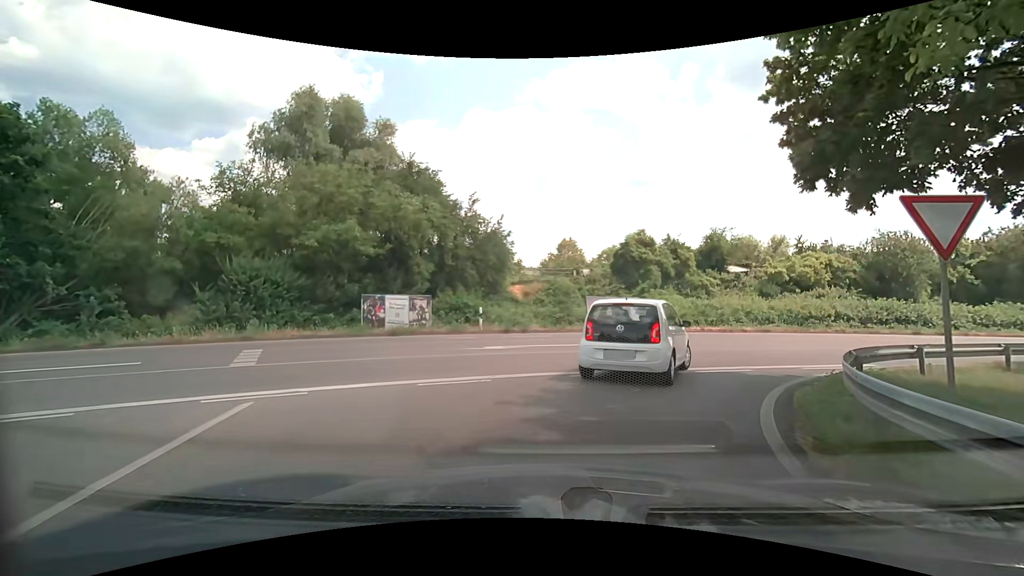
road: primary_link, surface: asphalt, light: Day
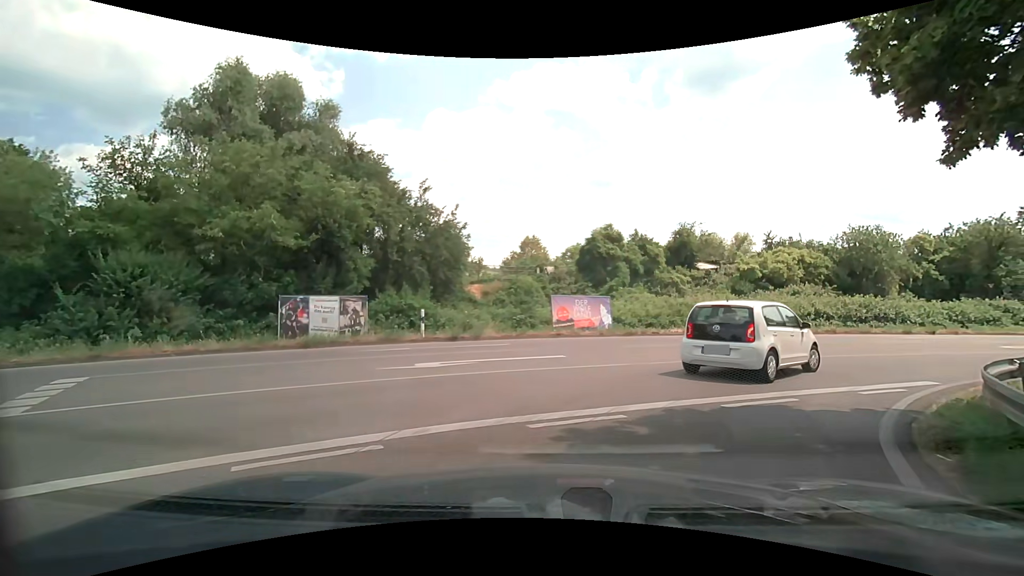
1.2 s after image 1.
(+0.1, +3.9) m; +4°
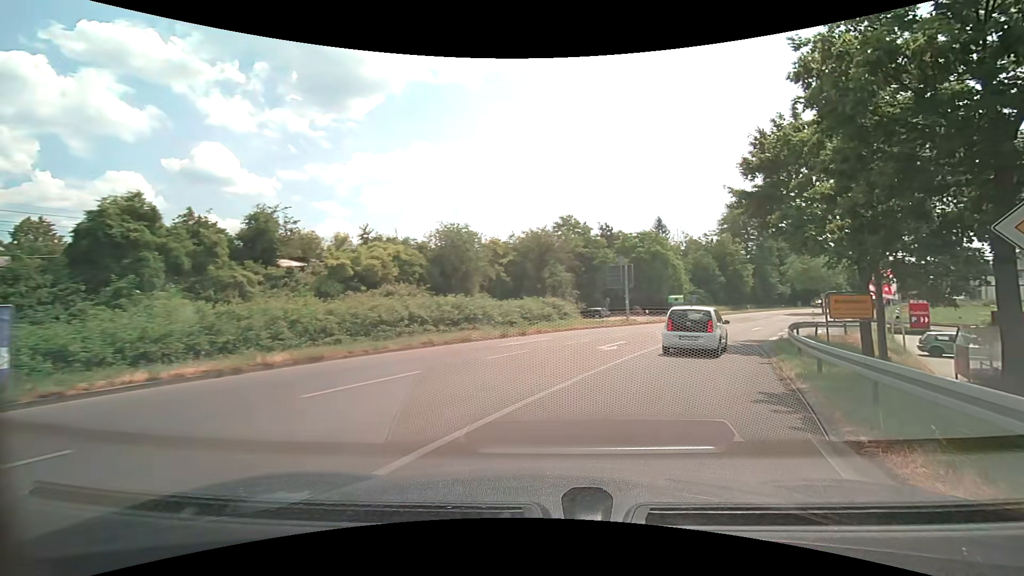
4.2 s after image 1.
(+4.1, +11.4) m; +42°
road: secondary
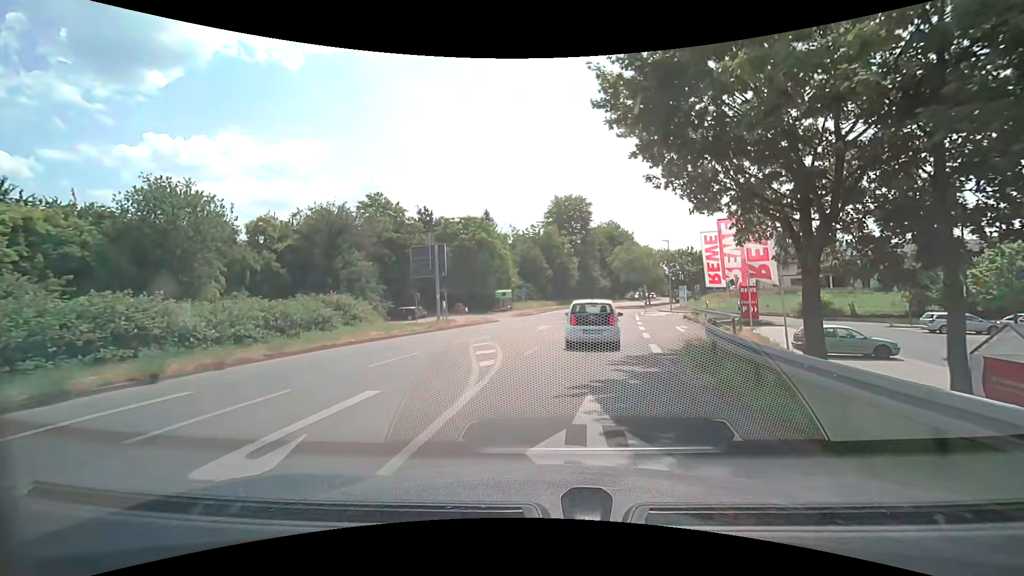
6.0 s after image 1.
(+2.8, +12.7) m; +19°
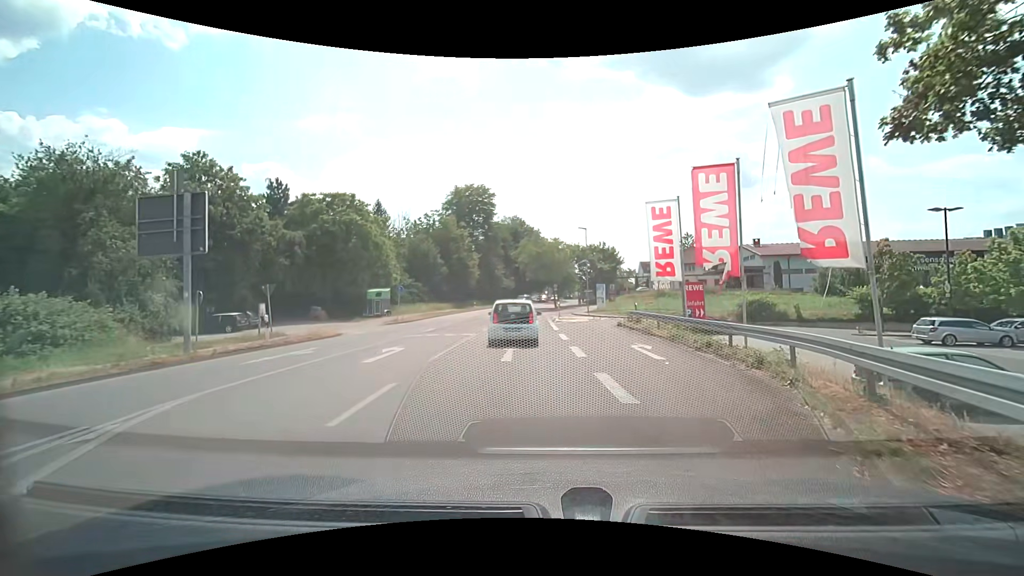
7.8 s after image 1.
(+1.3, +13.3) m; +11°
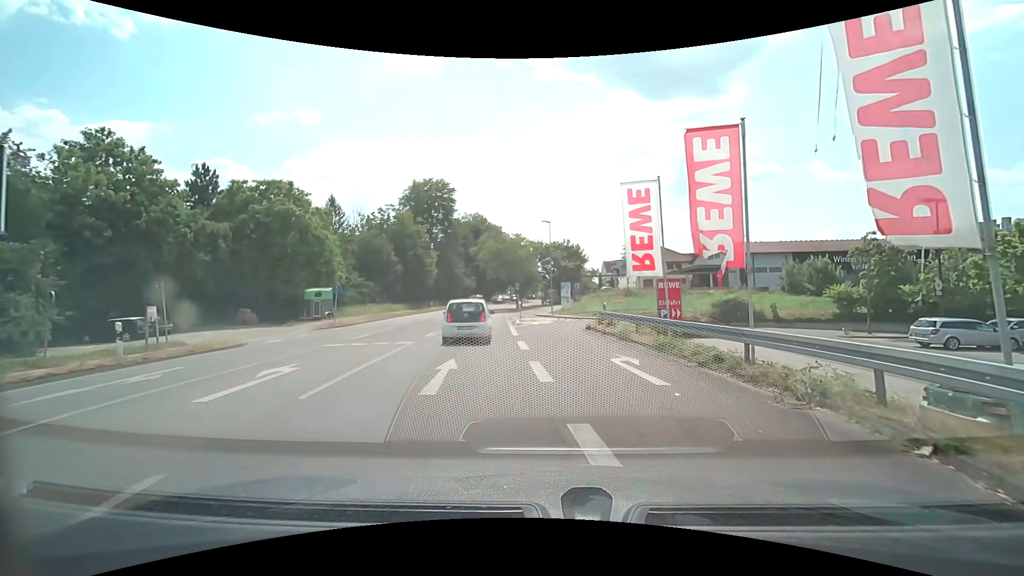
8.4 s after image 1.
(+0.2, +4.3) m; +5°
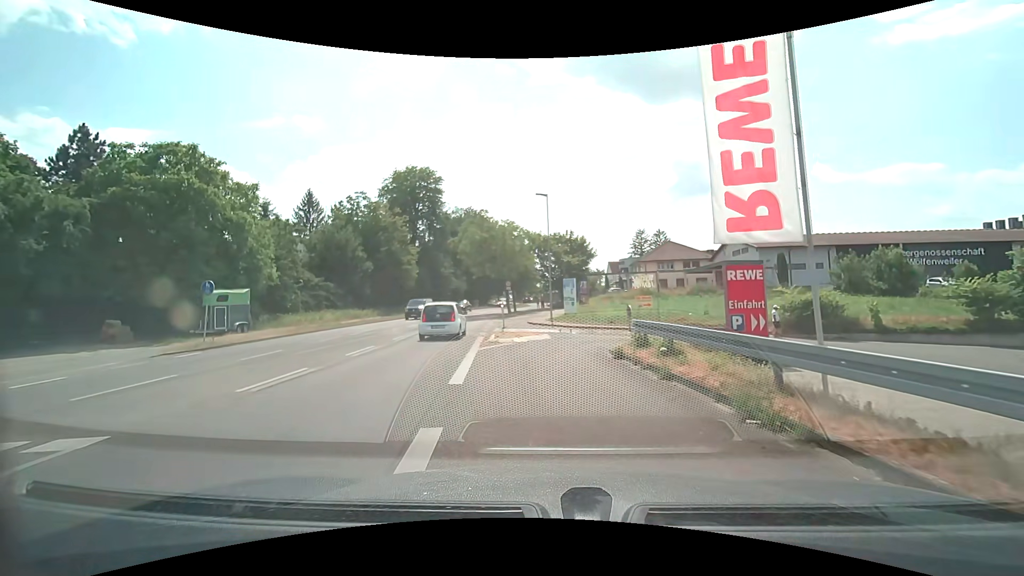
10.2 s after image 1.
(+0.5, +12.0) m; -1°
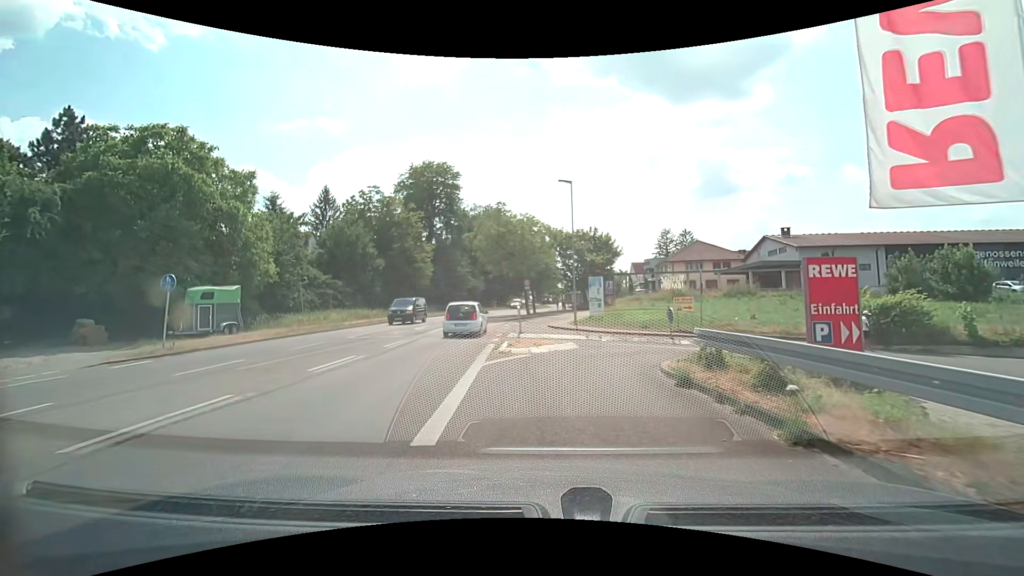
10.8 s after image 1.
(-0.1, +3.7) m; -2°
